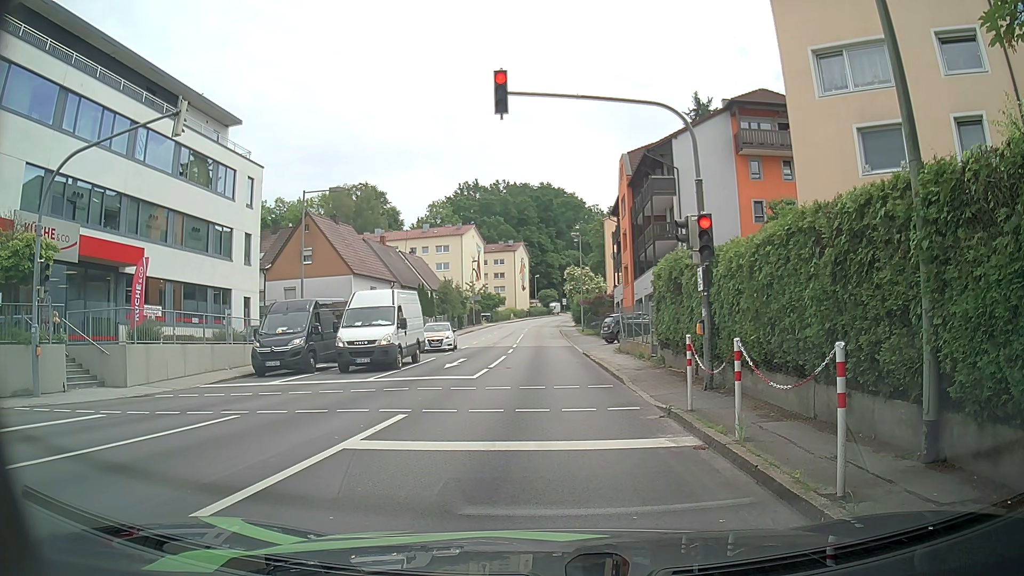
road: tertiary_link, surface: asphalt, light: Day
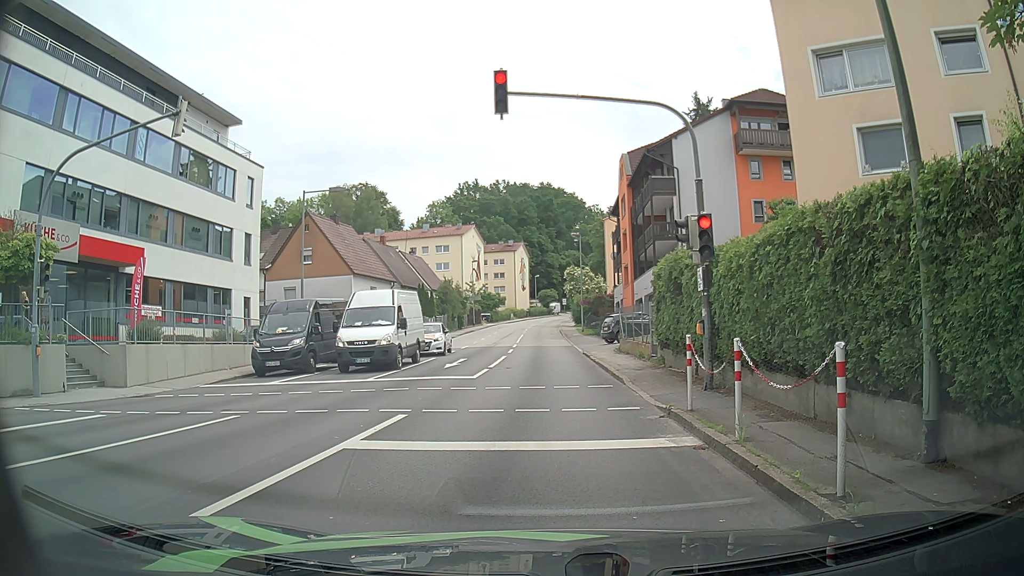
(0.0, 0.0) m; 0°
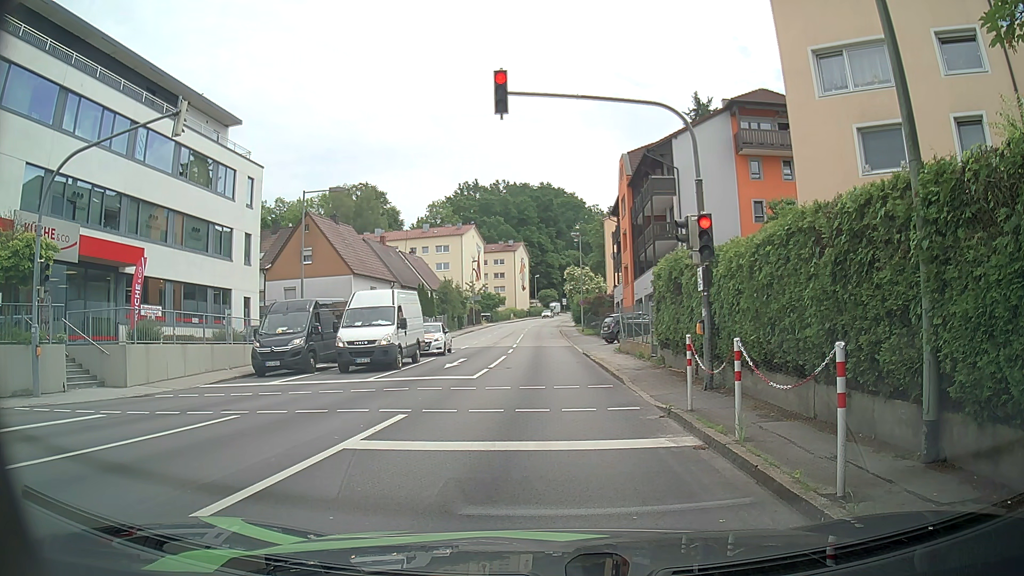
(0.0, 0.0) m; 0°
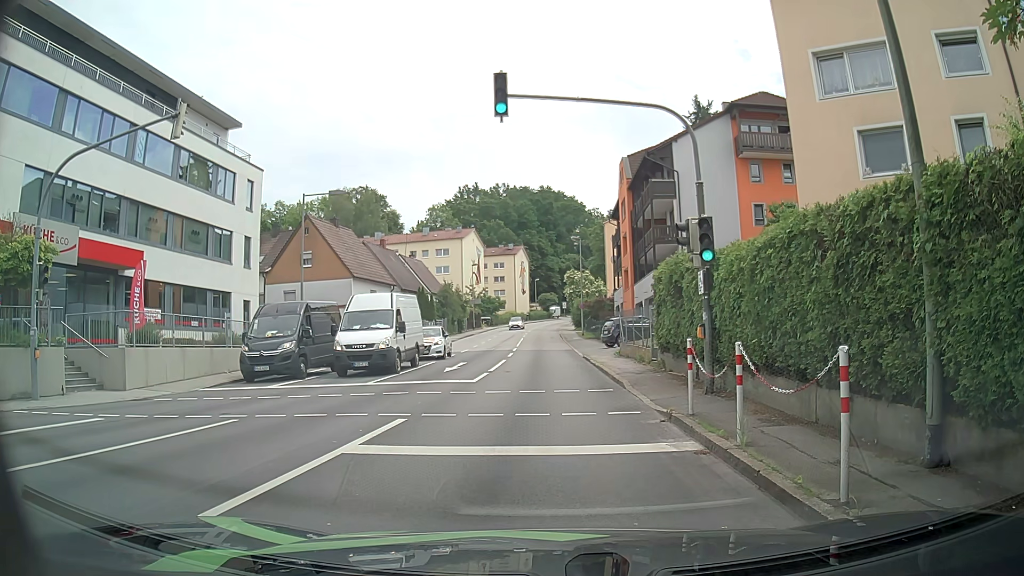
(0.0, +0.1) m; 0°
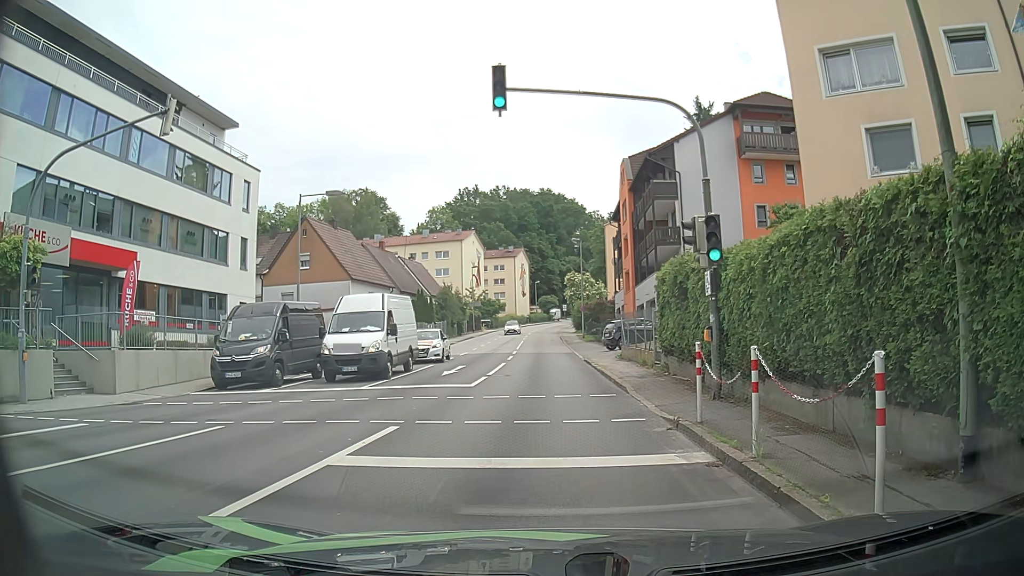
(0.0, +0.6) m; -2°
